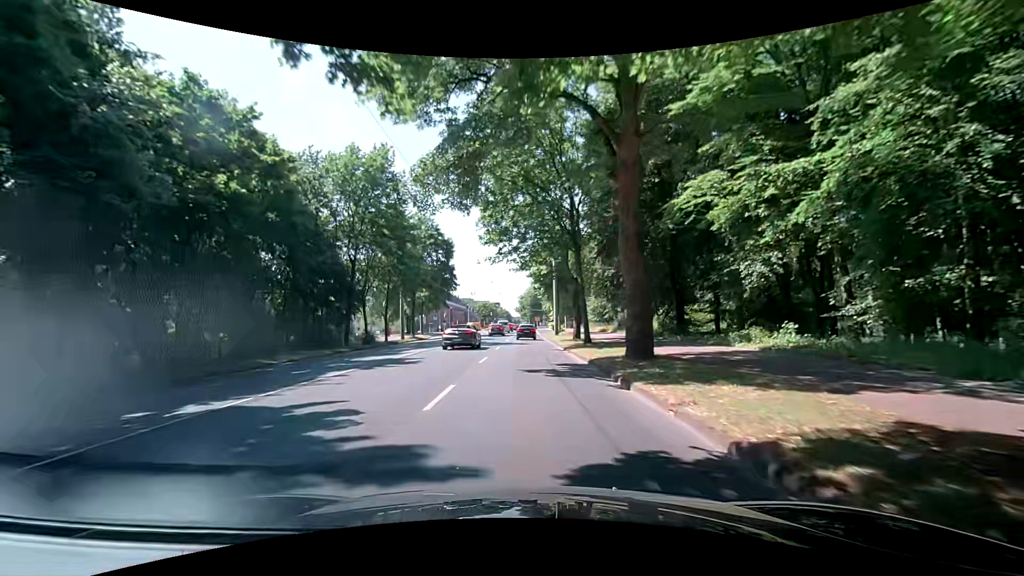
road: primary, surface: asphalt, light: Day
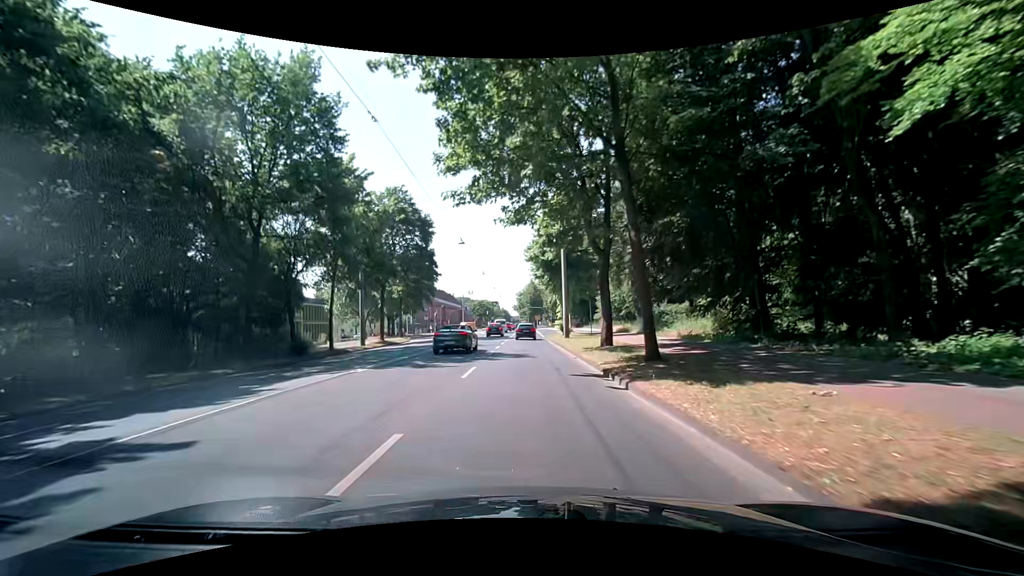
(0.0, +14.3) m; 0°
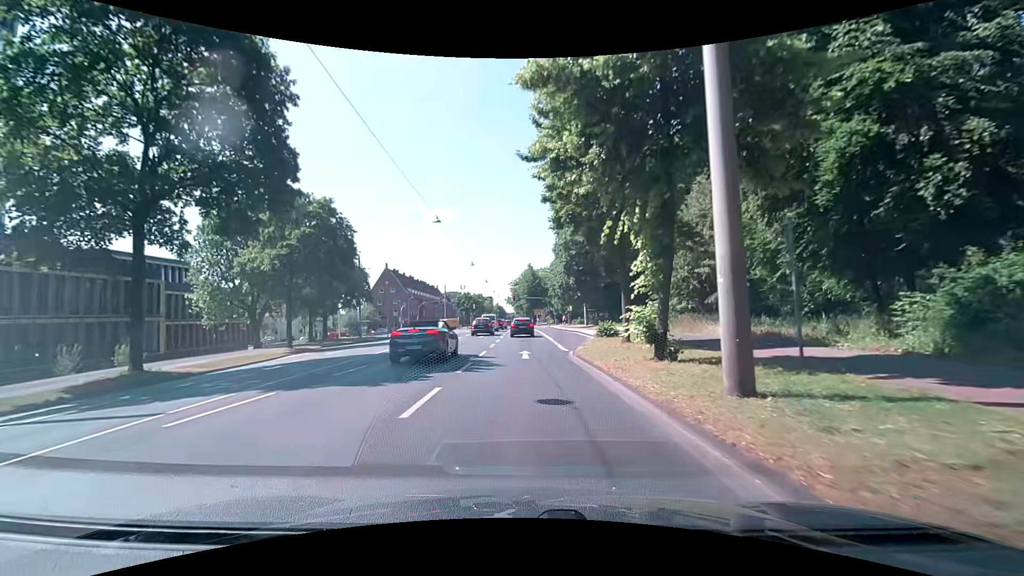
(-0.3, +33.3) m; -1°
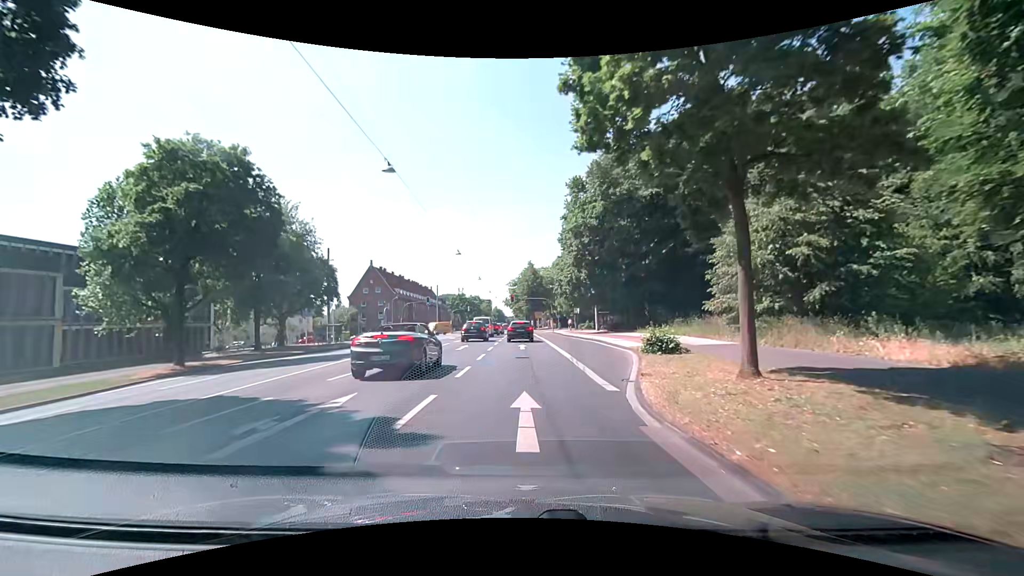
(+0.2, +12.3) m; 0°
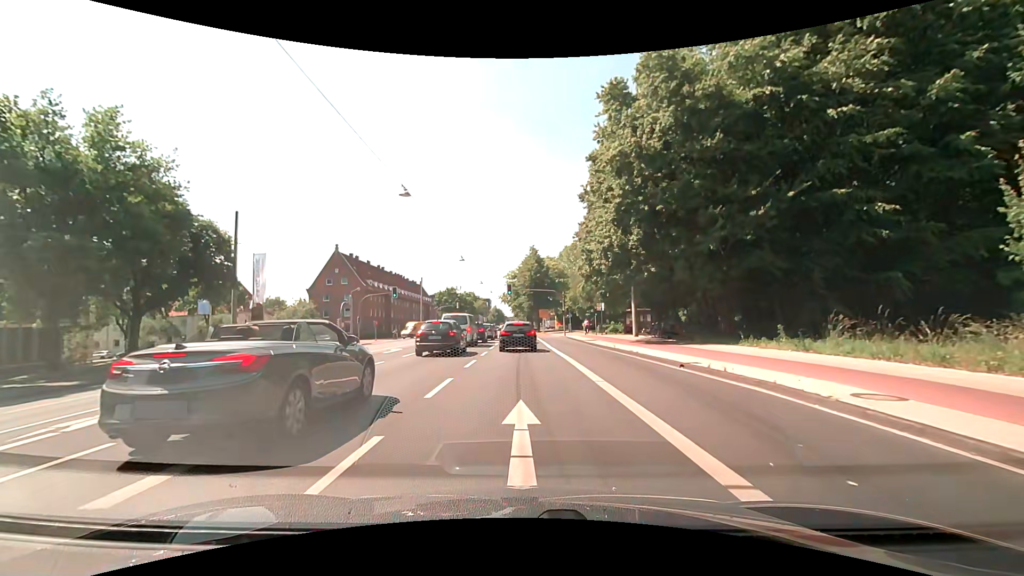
(+0.2, +21.5) m; +1°
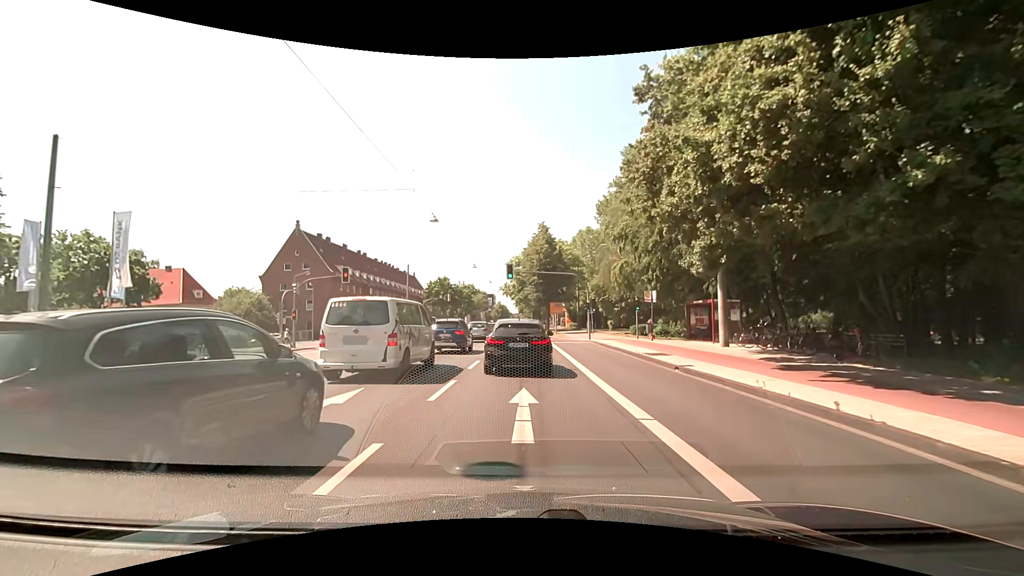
(-0.1, +17.9) m; -1°
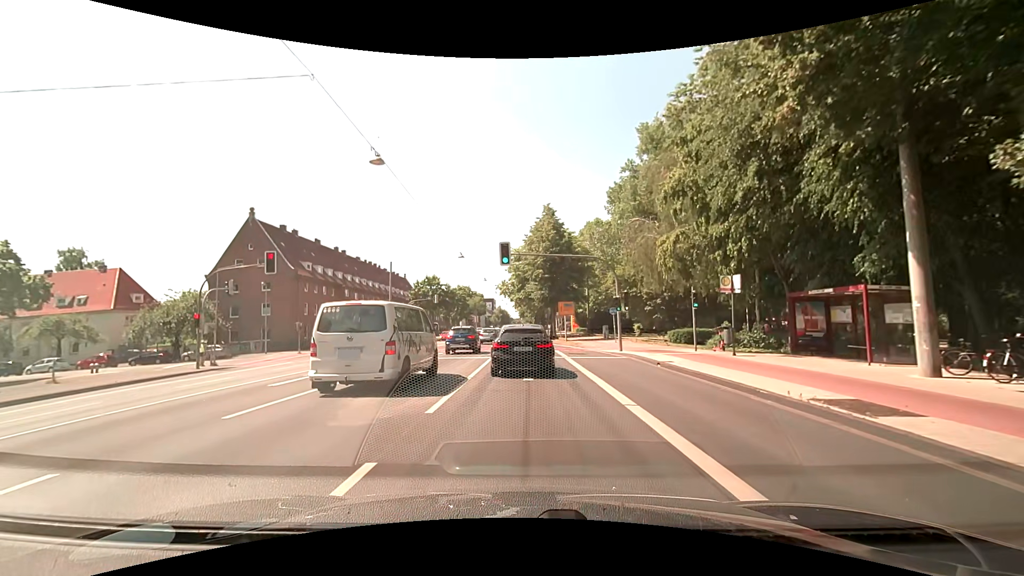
(-0.1, +12.7) m; -1°
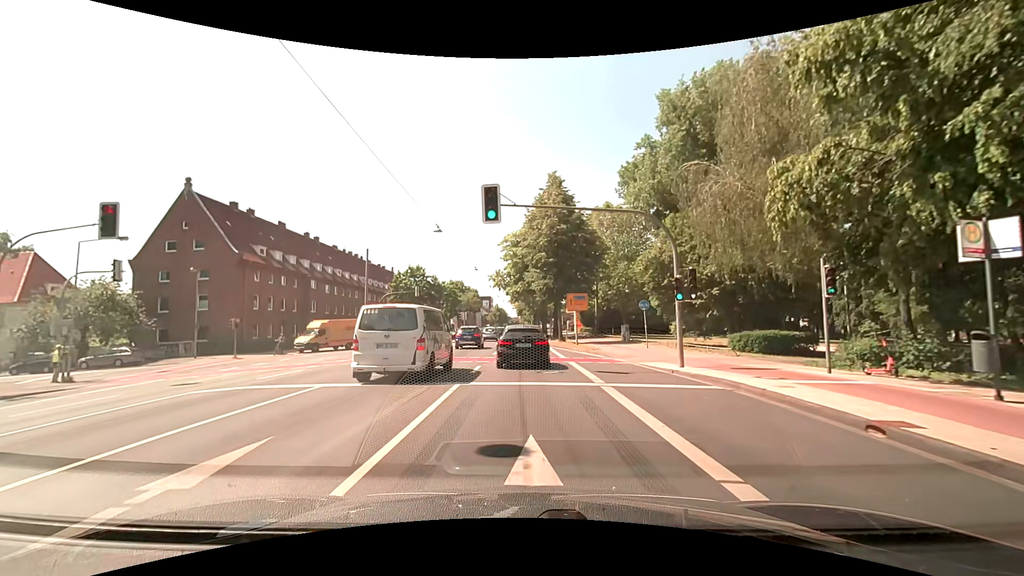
(+0.2, +11.6) m; +1°
(0, +10) (0, +20) (0, +30) (0, +40) (0, +50) (0, +60) (0, +70) (0, +80) (0, +90) (0, +100) m
